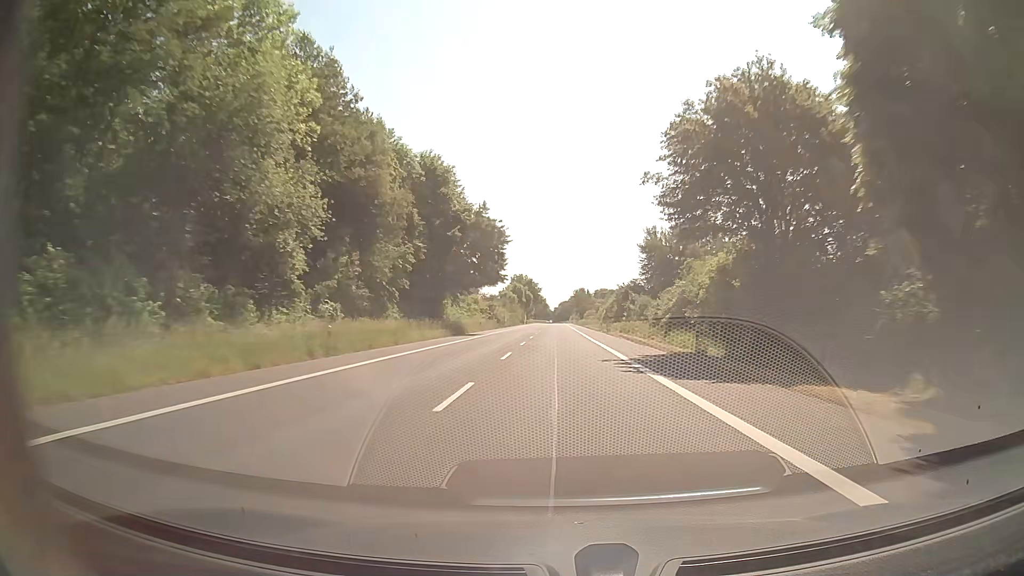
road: secondary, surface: asphalt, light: Day
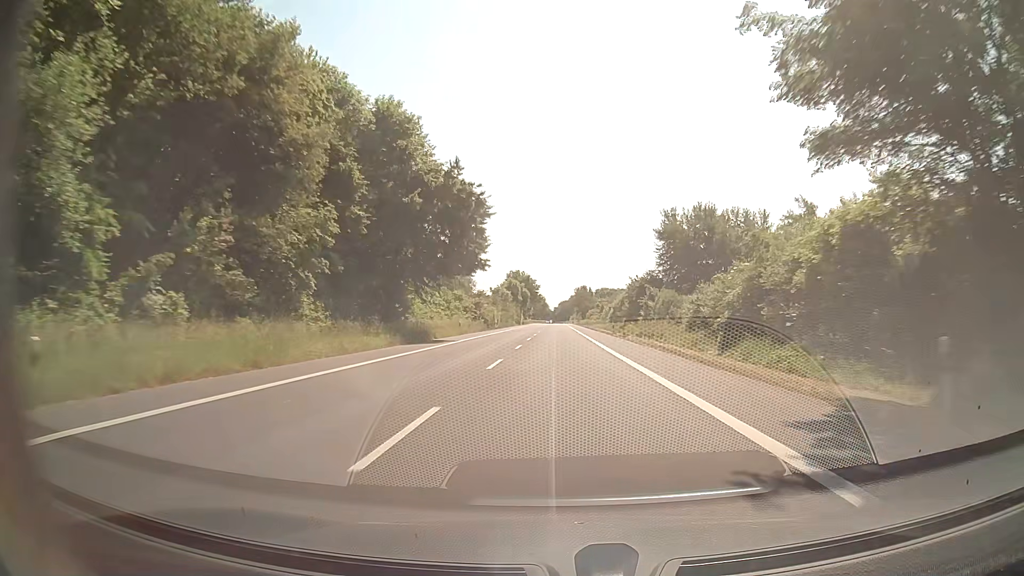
(0.0, +15.9) m; 0°
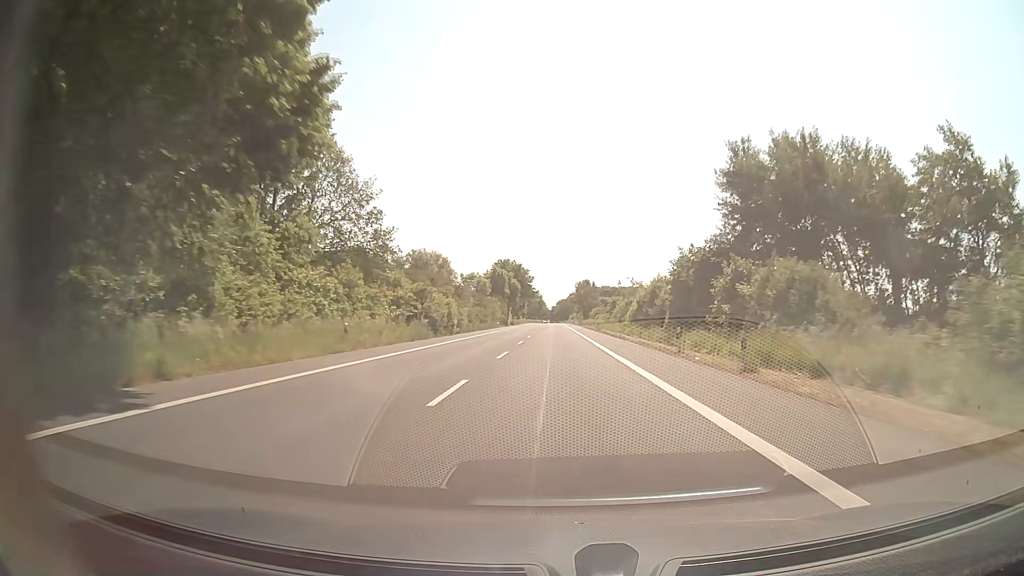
(+0.2, +31.7) m; 0°
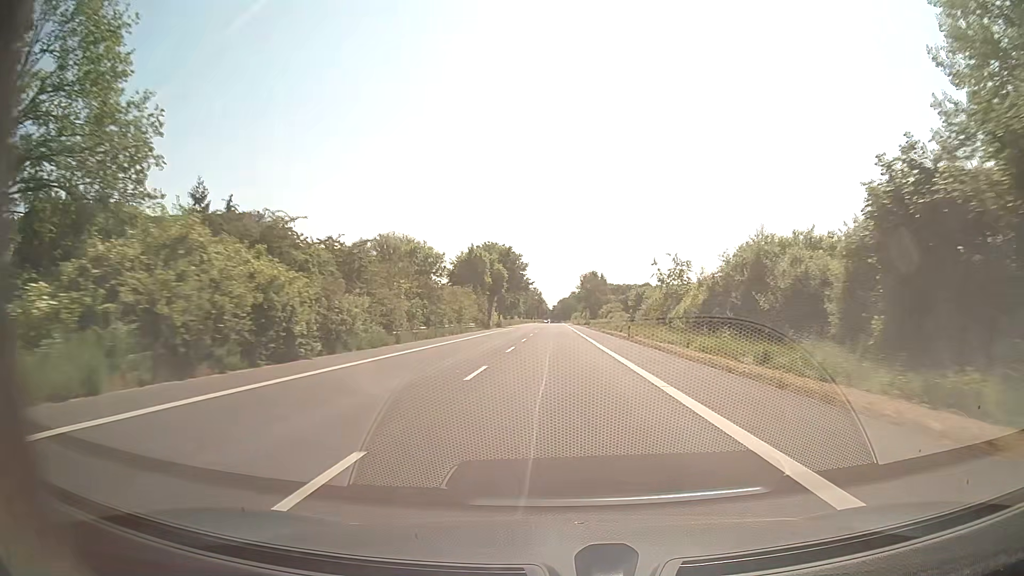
(+0.1, +31.7) m; 0°
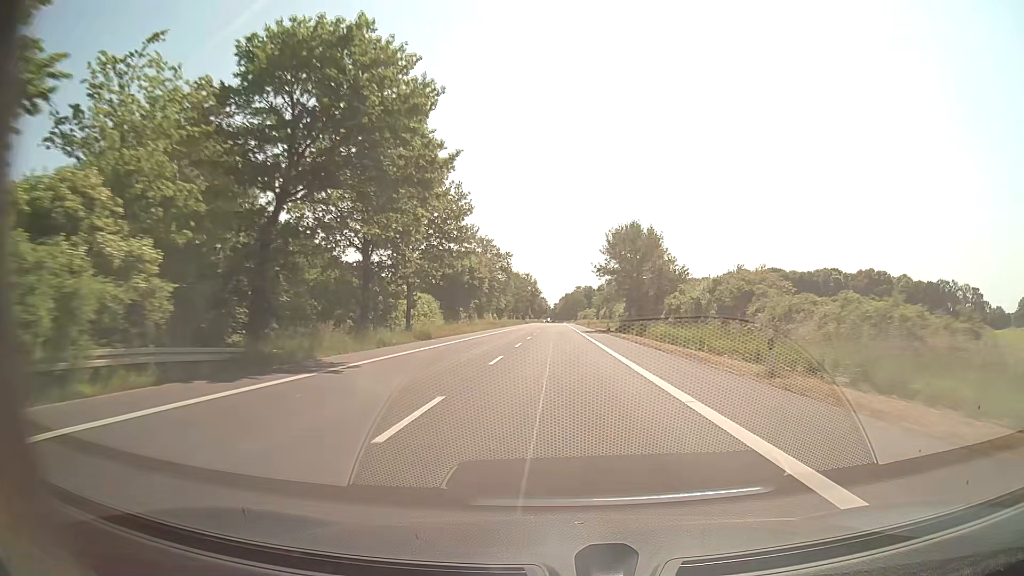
(-0.2, +79.3) m; 0°
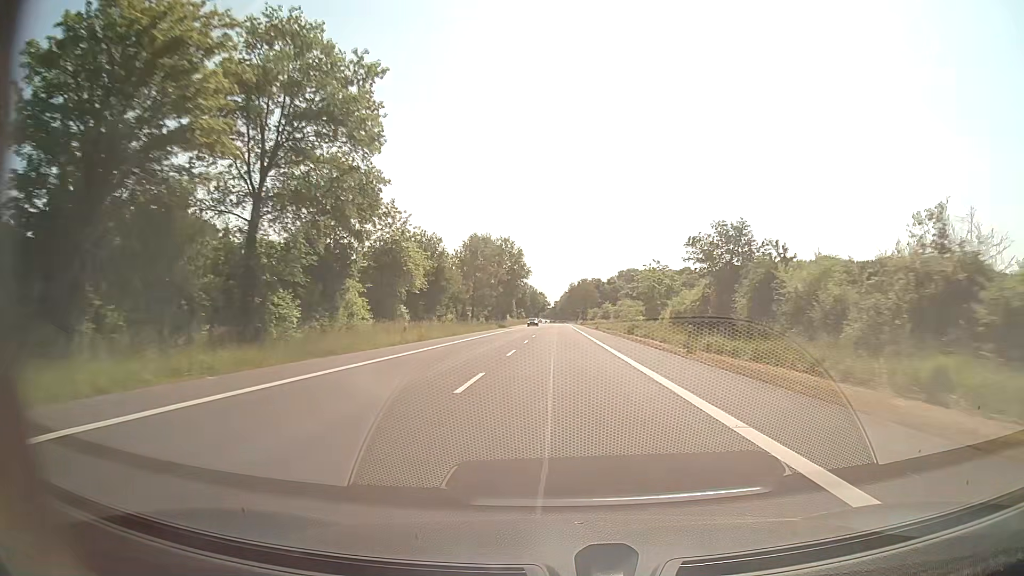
(+0.3, +79.3) m; 0°
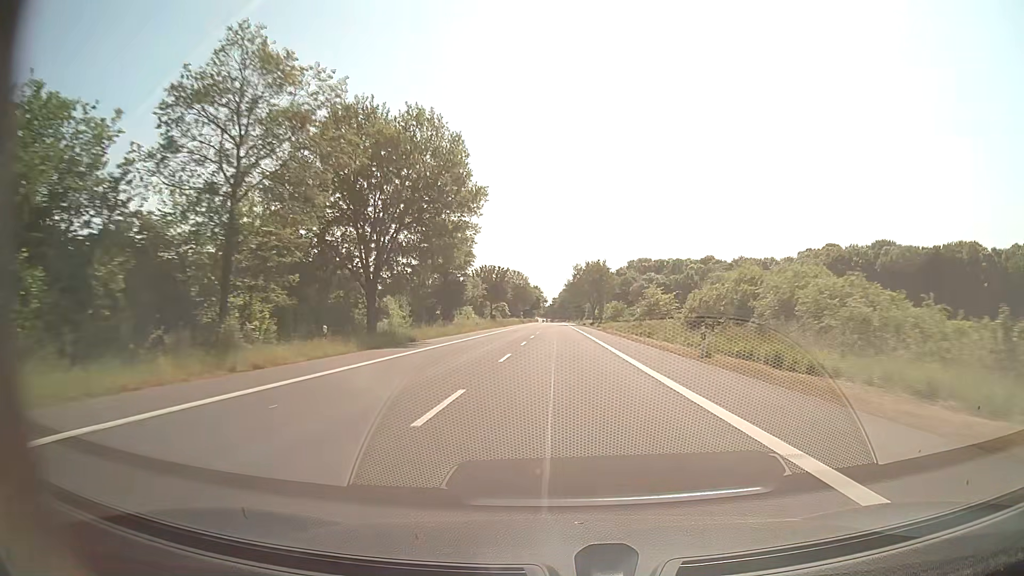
(+0.1, +63.5) m; 0°
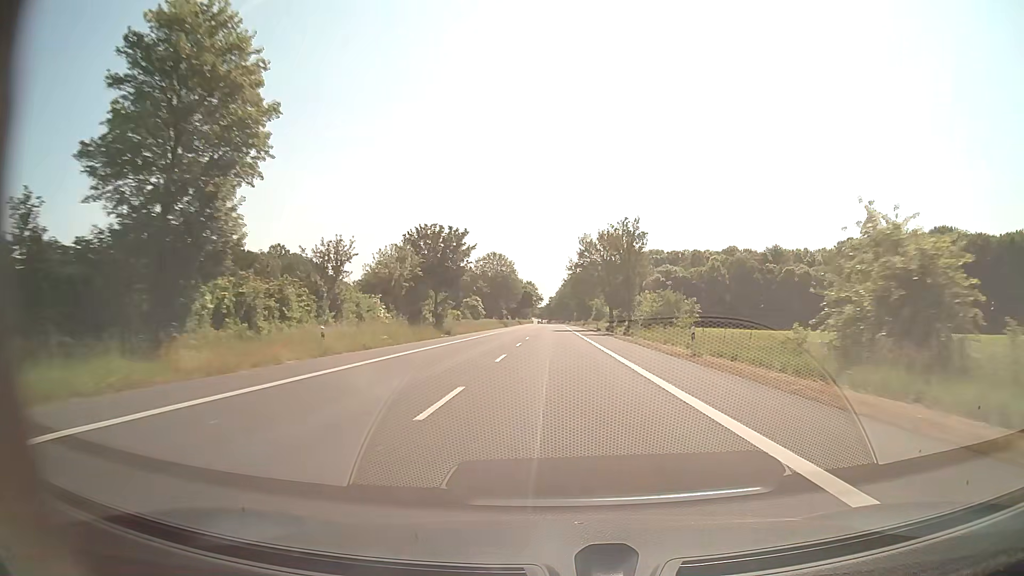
(0.0, +47.6) m; 0°
(0, +10) (0, +20) (0, +30) (0, +40) (0, +50) (0, +60) (0, +70) (0, +80) (0, +90) (0, +100) m
